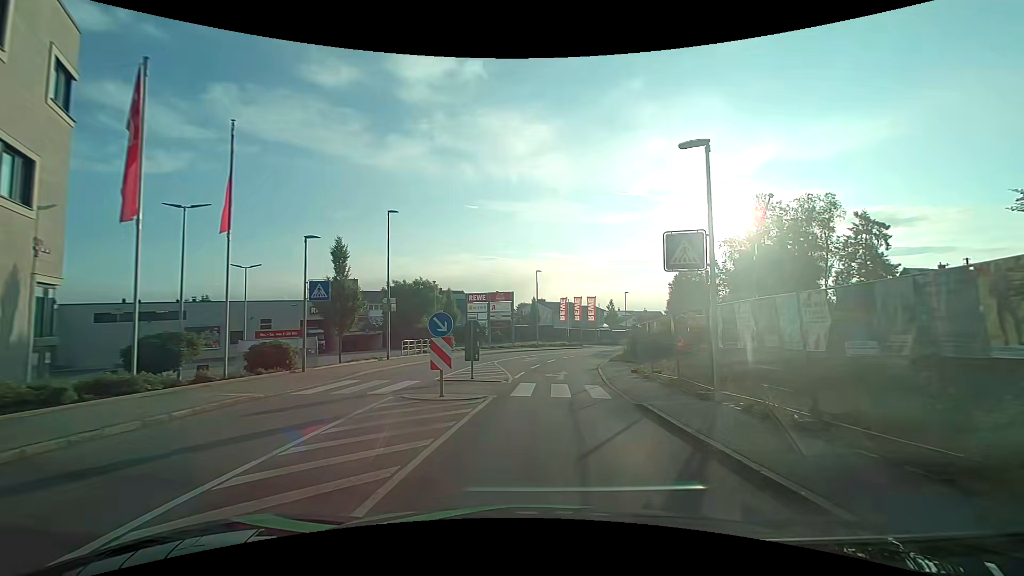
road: tertiary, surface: asphalt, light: Day
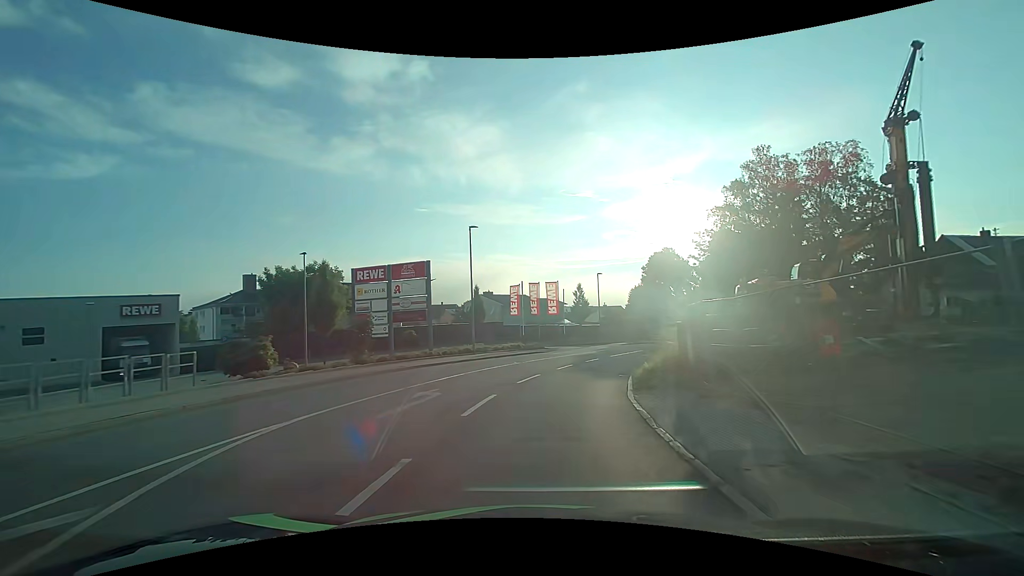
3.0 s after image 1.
(+1.0, +21.6) m; +5°
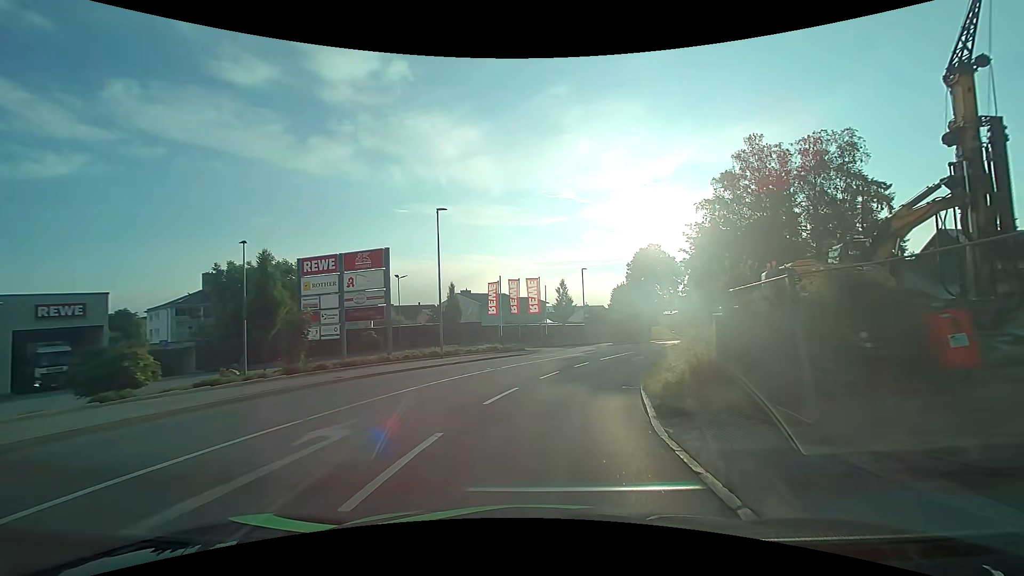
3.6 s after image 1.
(+0.1, +4.6) m; +2°
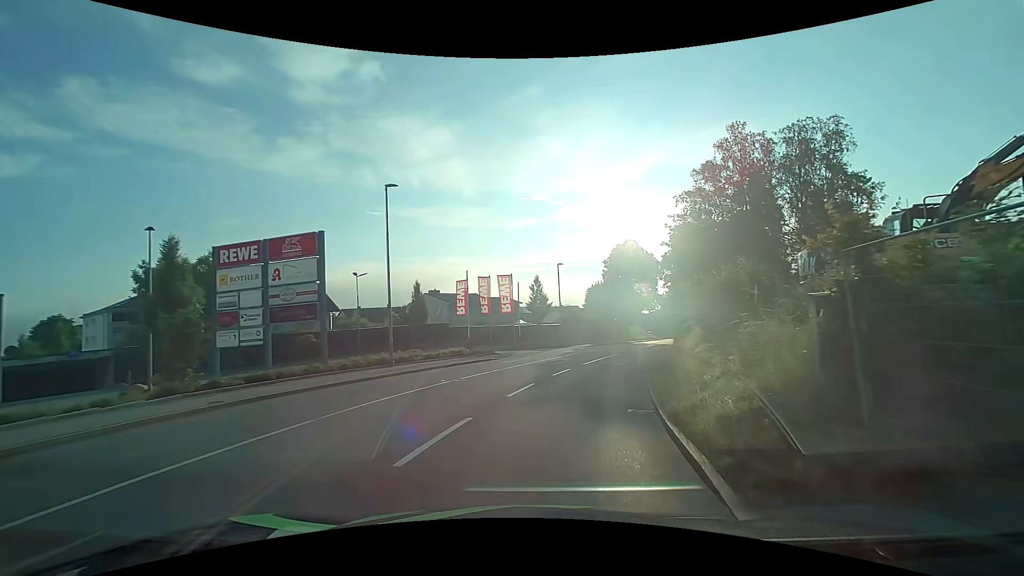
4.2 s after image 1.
(+0.1, +4.6) m; +3°
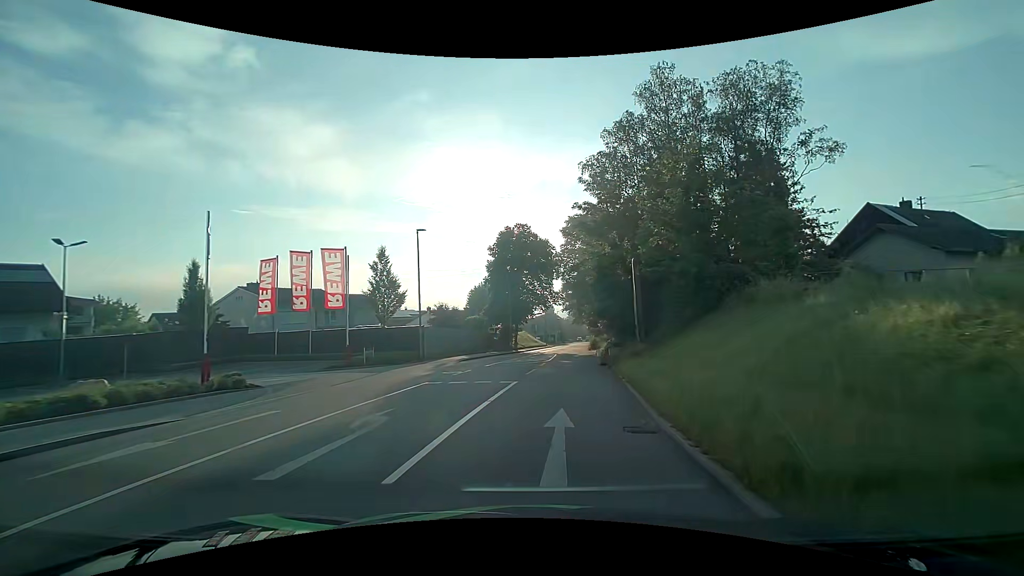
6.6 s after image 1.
(+2.1, +18.0) m; +13°
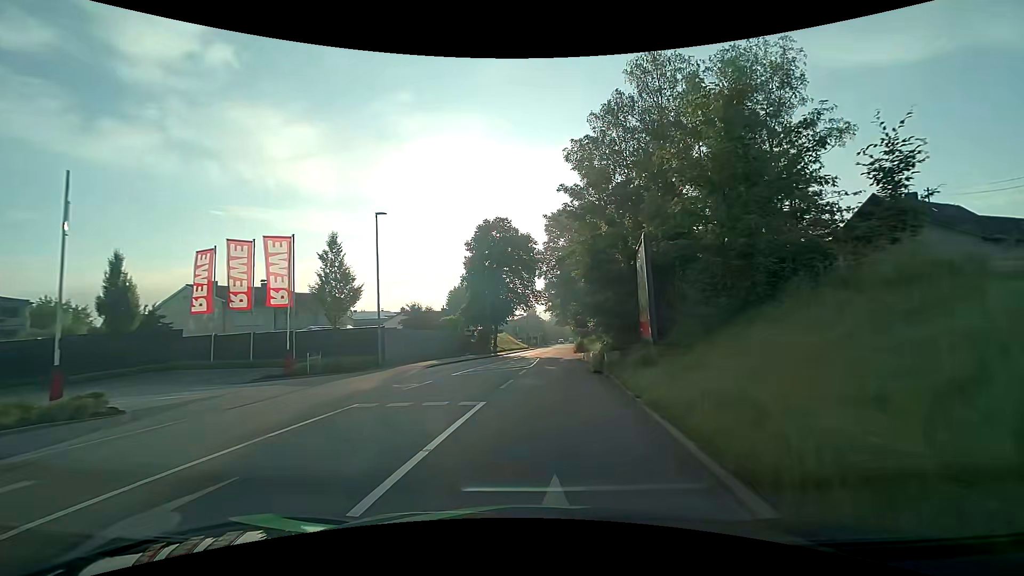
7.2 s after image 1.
(+0.1, +4.5) m; +2°
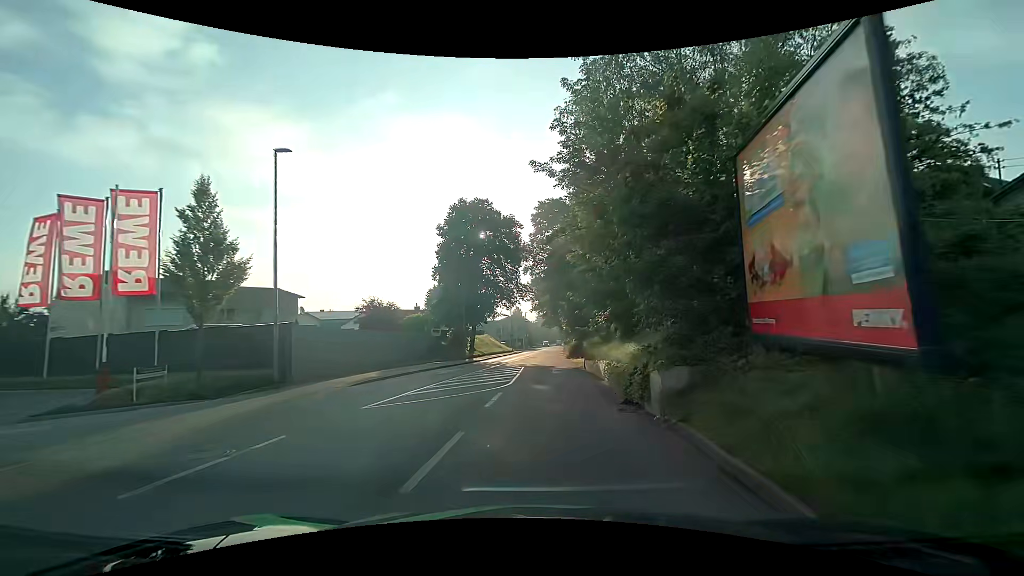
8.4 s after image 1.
(+0.1, +9.1) m; +1°
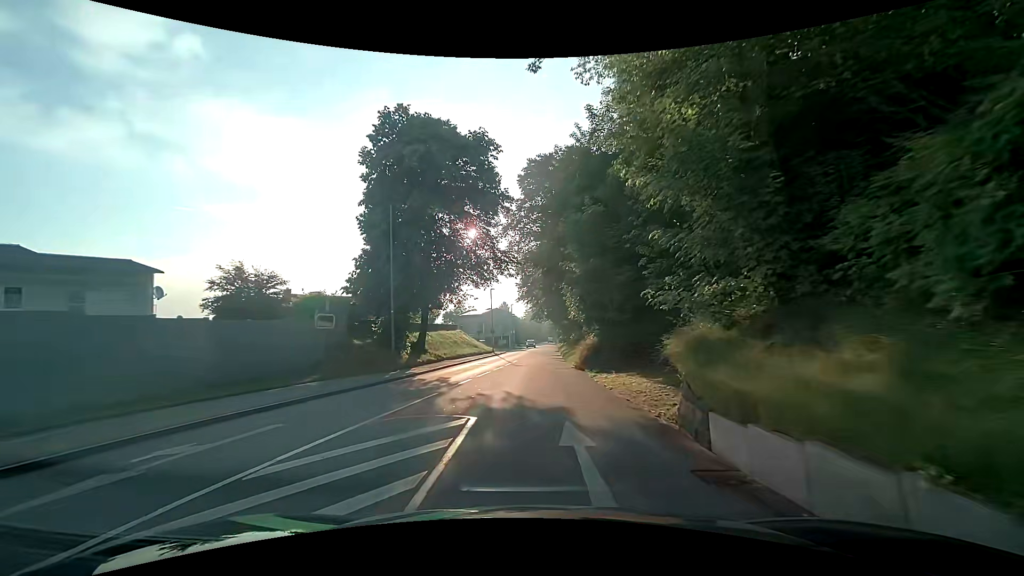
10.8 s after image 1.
(+0.7, +18.4) m; +1°
(0, +10) (0, +20) (0, +30) (+1, +40) (+1, +50) (+1, +60) (+2, +70) (+2, +80) (+2, +90) (+3, +100) m
